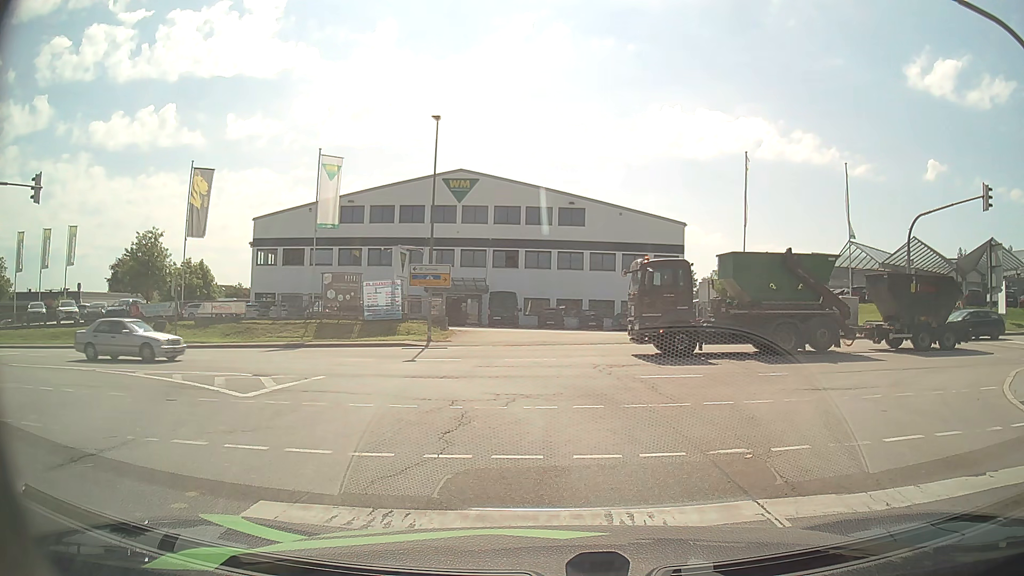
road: secondary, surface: asphalt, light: Day
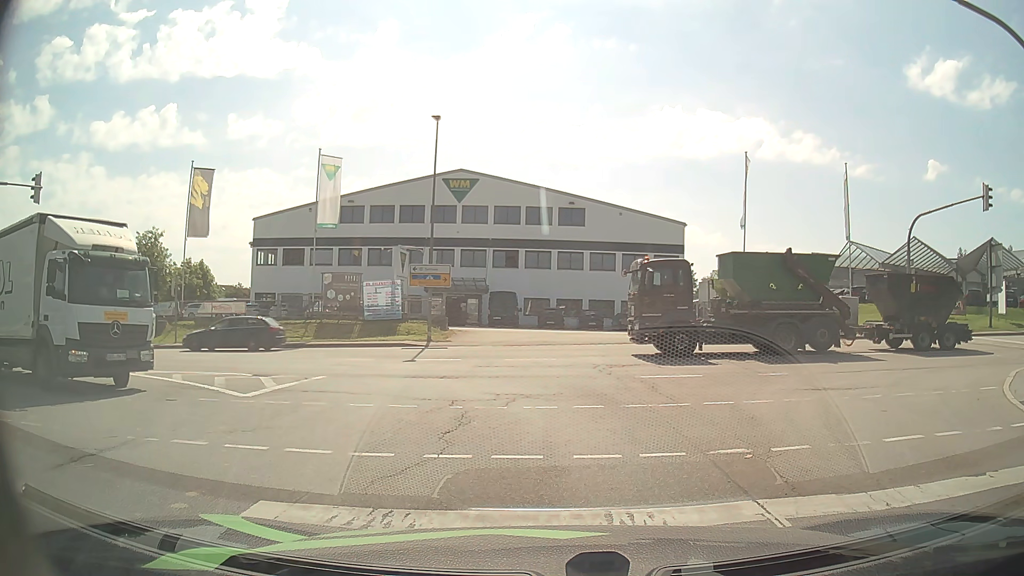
(0.0, 0.0) m; 0°
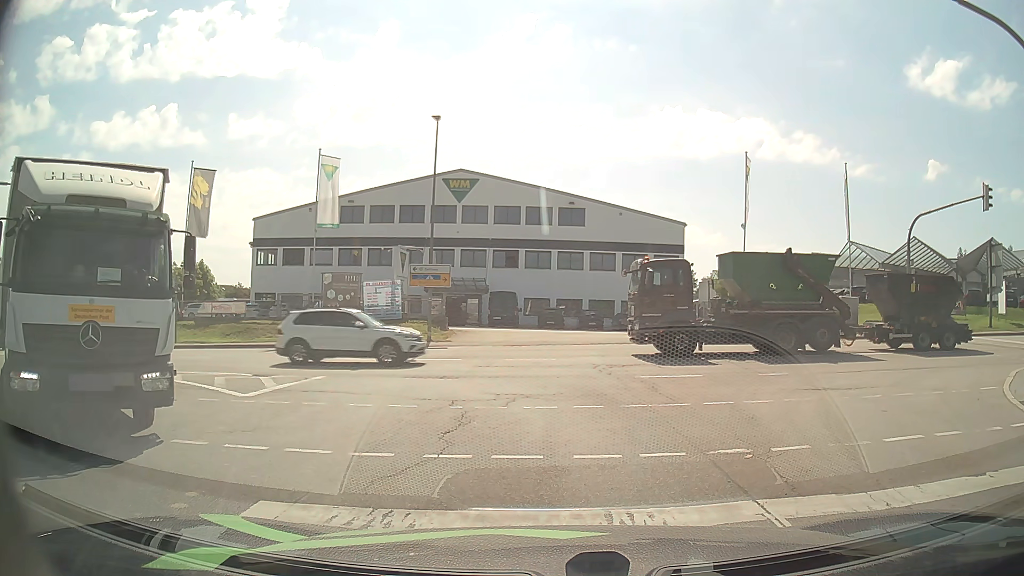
(0.0, 0.0) m; 0°
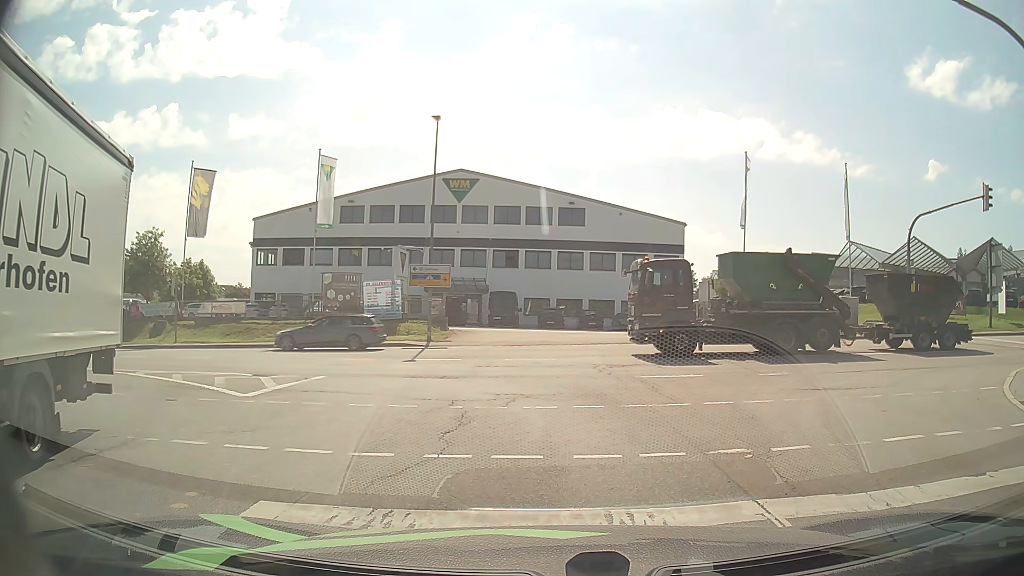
(0.0, 0.0) m; 0°
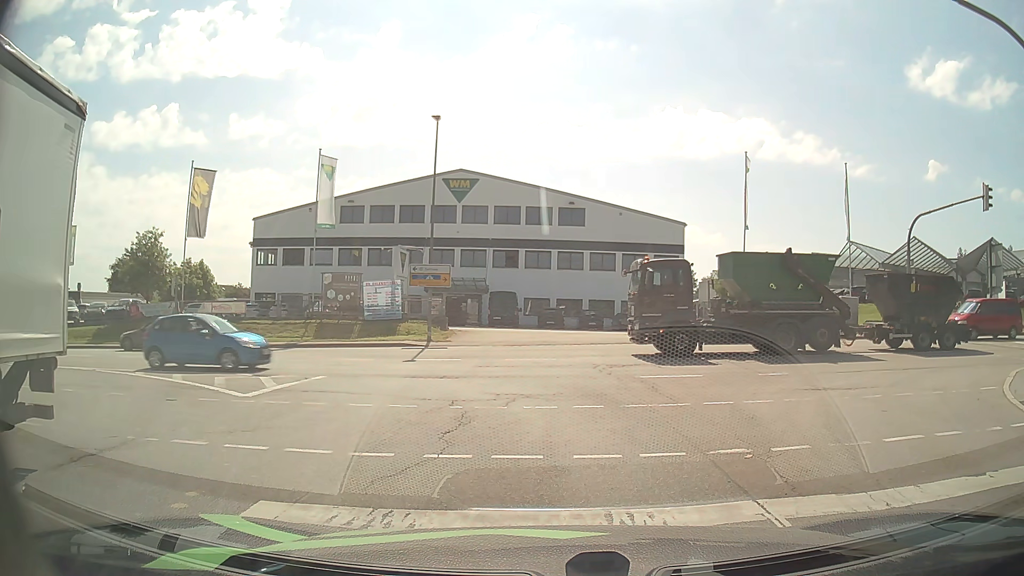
(0.0, 0.0) m; 0°
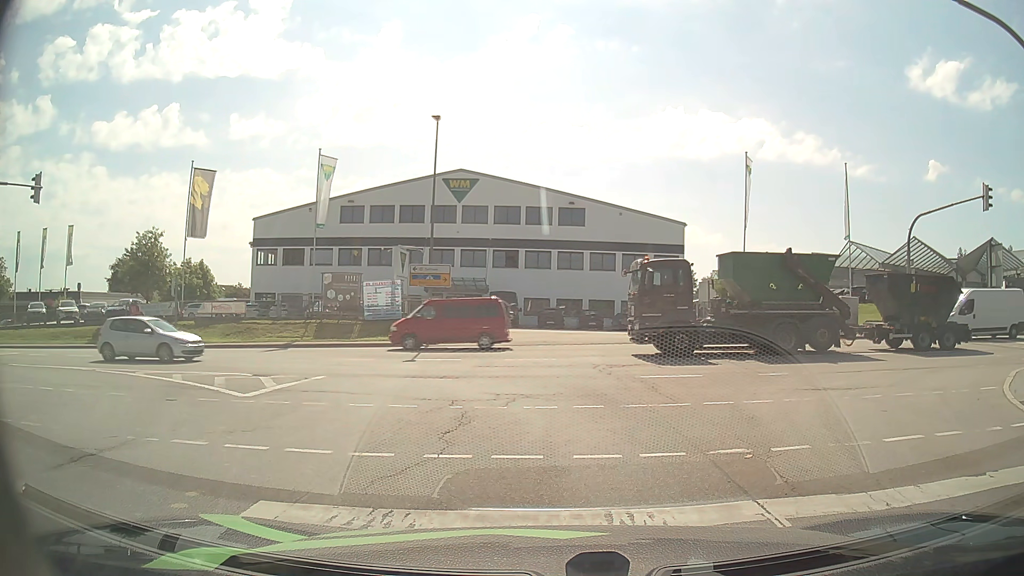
(0.0, 0.0) m; 0°
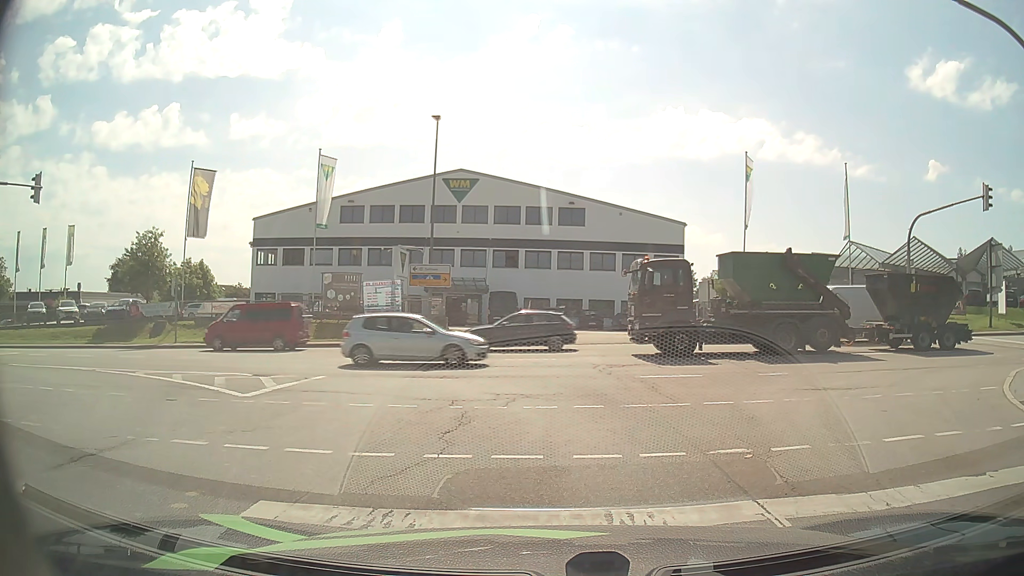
(0.0, 0.0) m; 0°
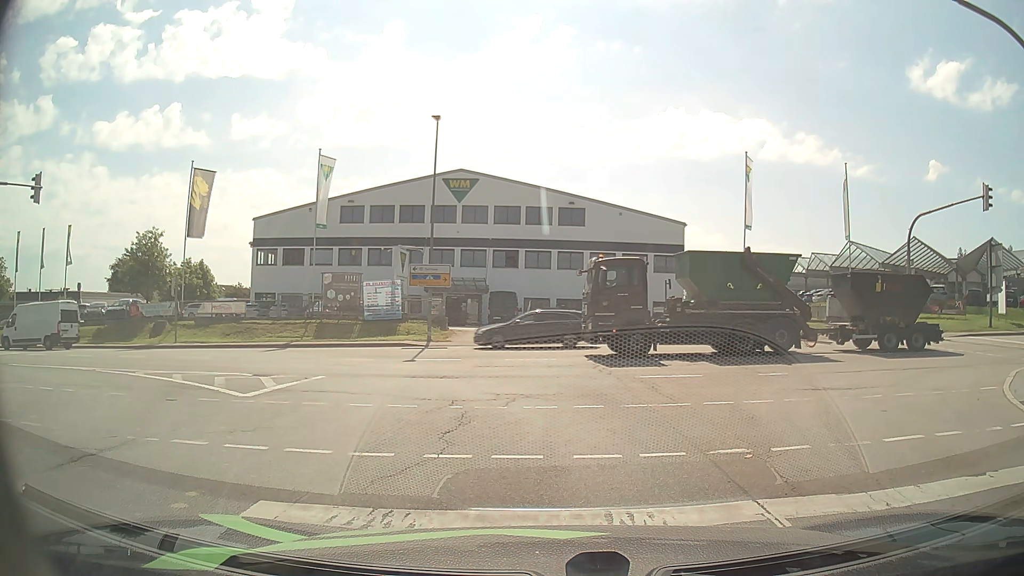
(0.0, 0.0) m; 0°
(0, +10) (-4, +19) (-12, +26) (-21, +28) (-31, +29) (-41, +29) (-51, +29) (-61, +29) (-71, +29) (-81, +28) m
